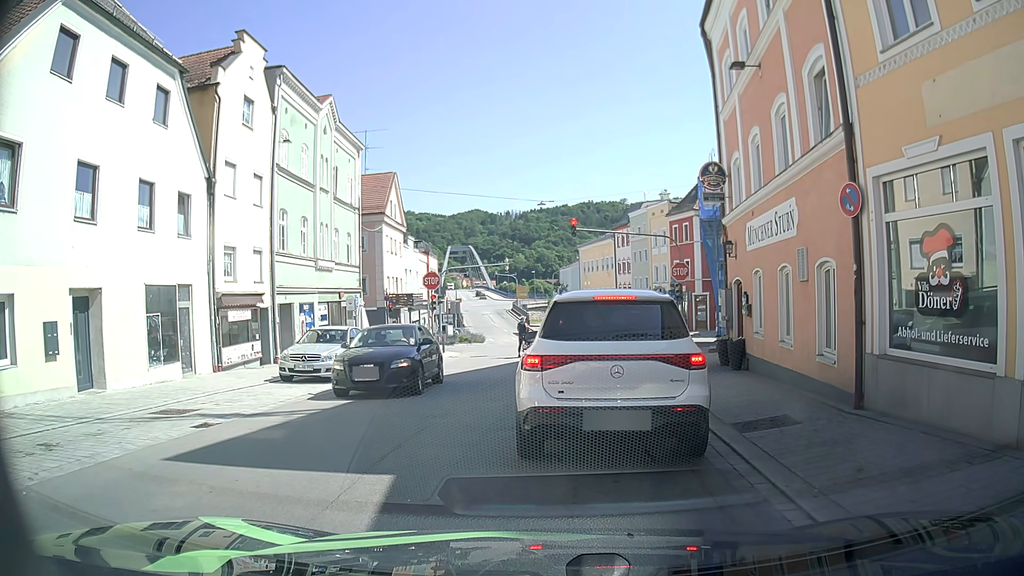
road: tertiary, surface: asphalt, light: Day
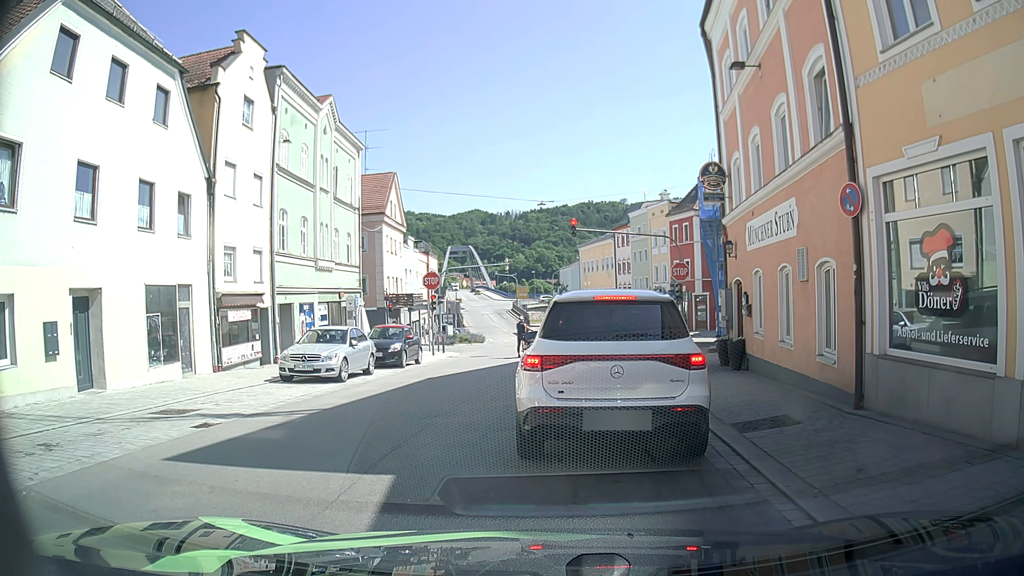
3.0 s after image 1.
(0.0, +0.1) m; 0°
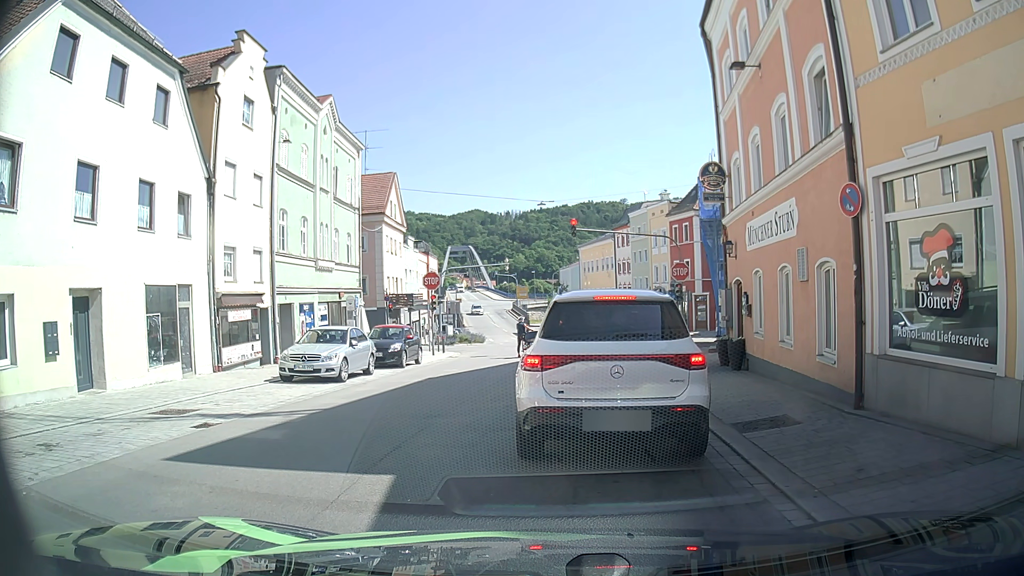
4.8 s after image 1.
(0.0, 0.0) m; 0°
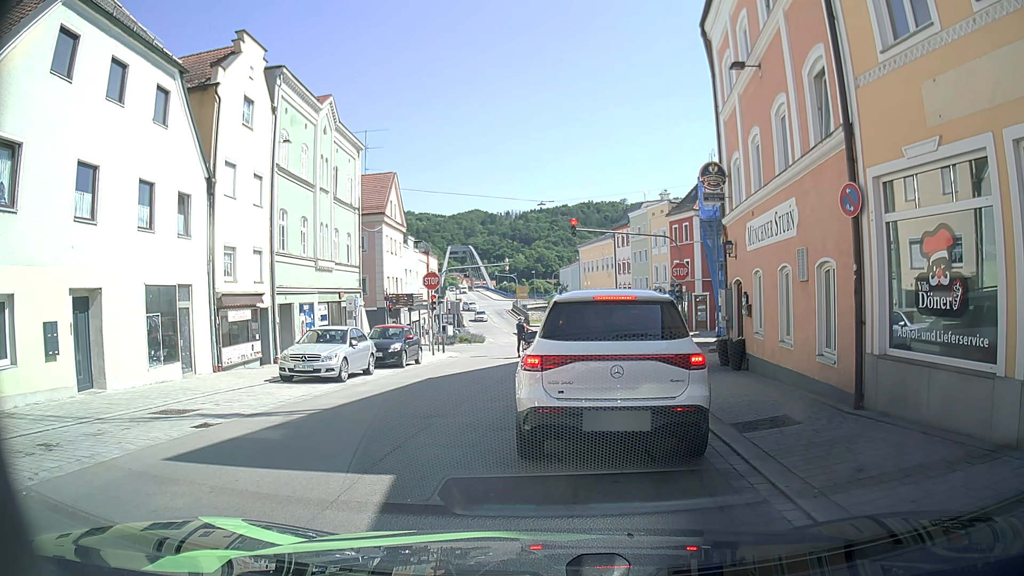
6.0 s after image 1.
(0.0, 0.0) m; 0°
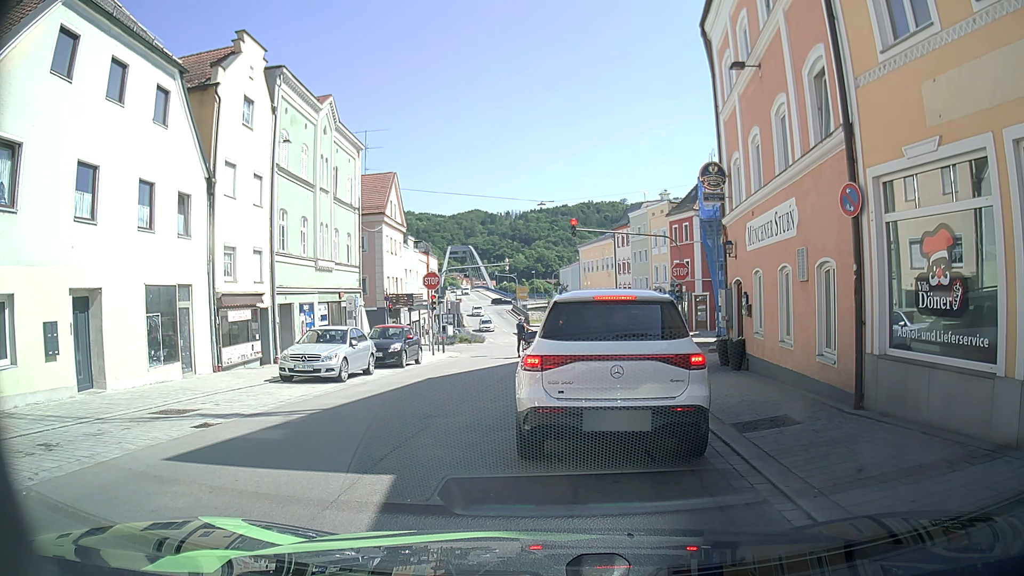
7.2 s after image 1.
(0.0, 0.0) m; 0°
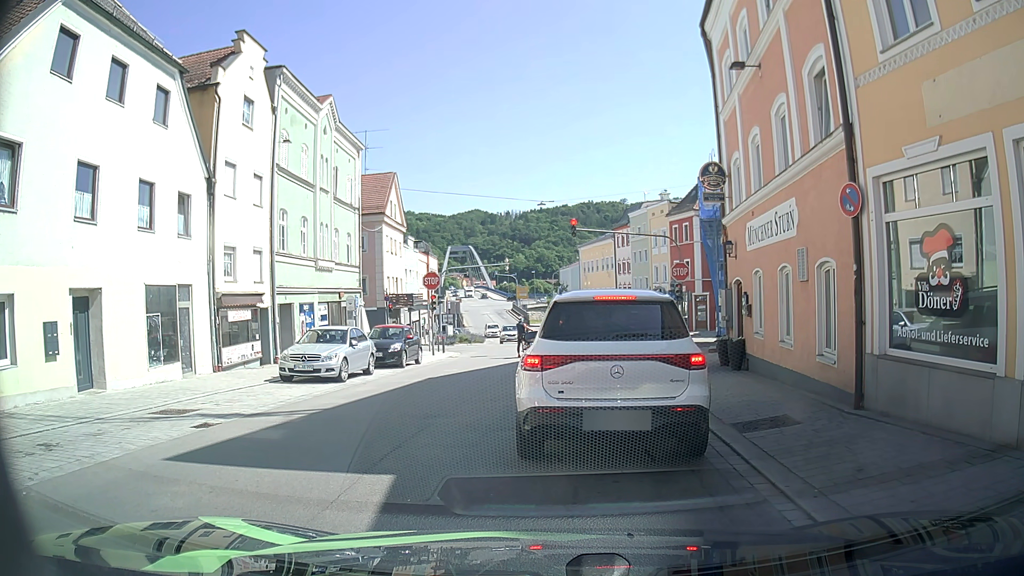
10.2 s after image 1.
(0.0, 0.0) m; 0°
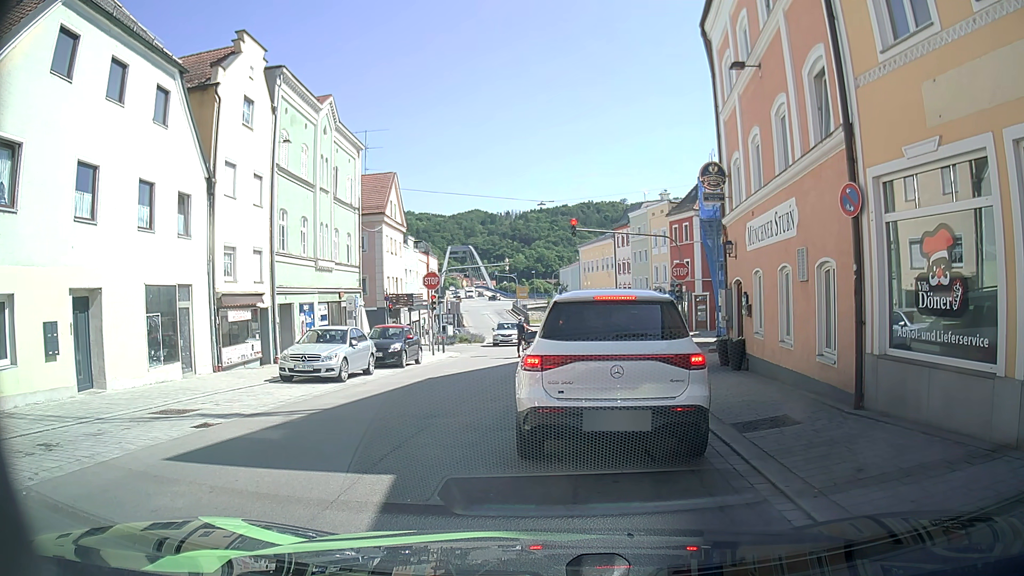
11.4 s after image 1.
(0.0, 0.0) m; 0°
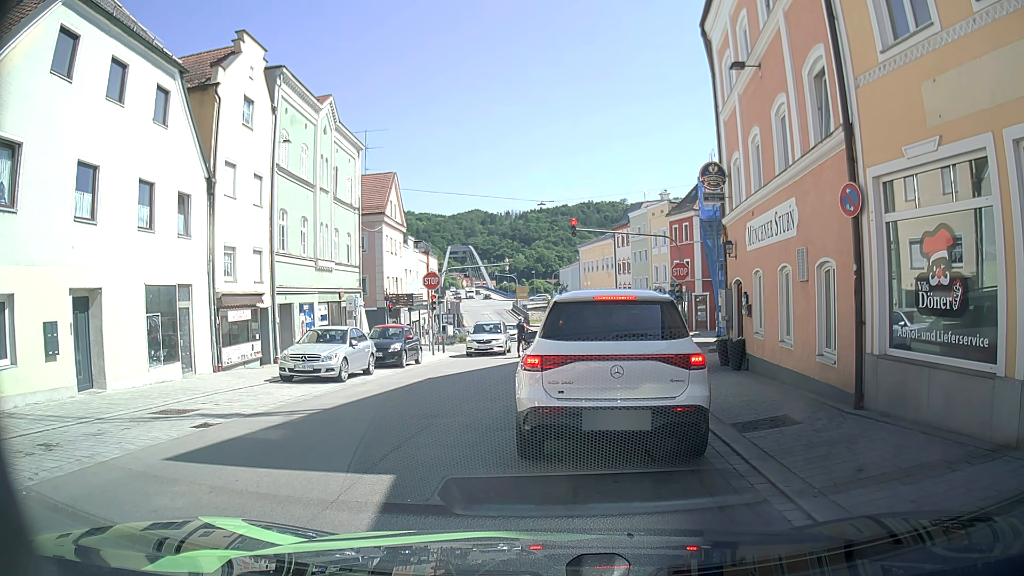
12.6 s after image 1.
(0.0, 0.0) m; 0°
